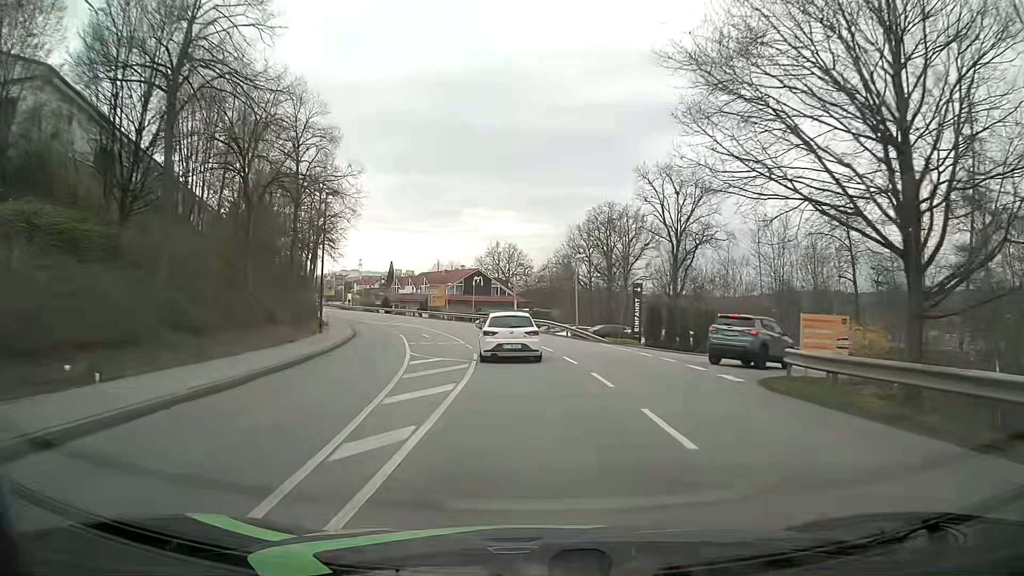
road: tertiary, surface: asphalt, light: Day
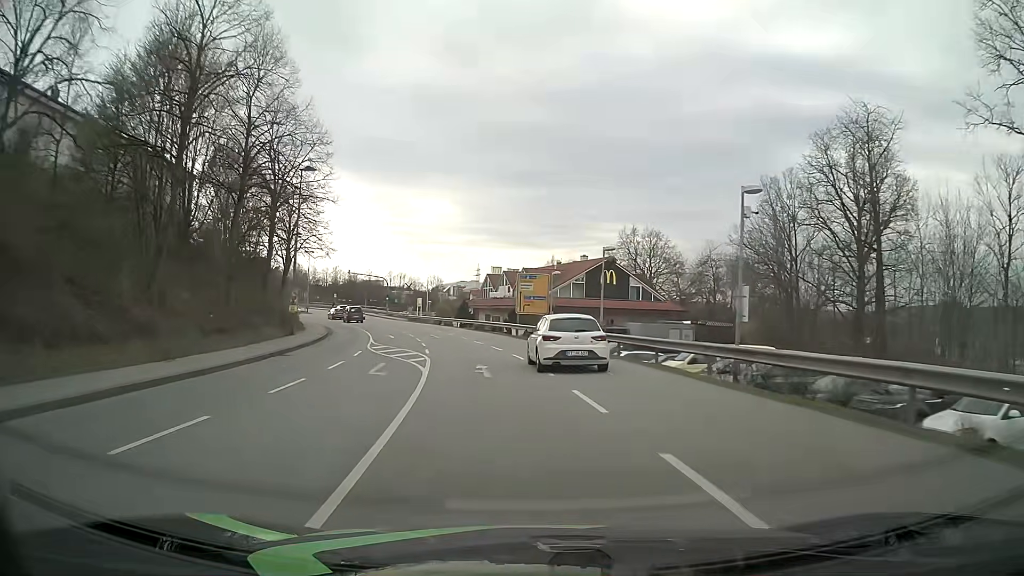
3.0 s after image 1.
(-3.3, +38.7) m; -11°
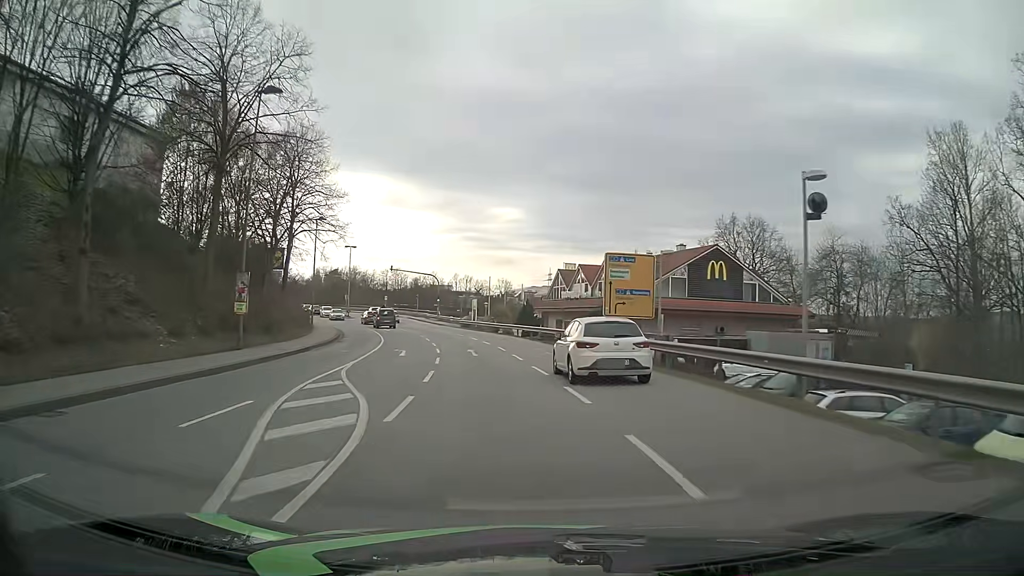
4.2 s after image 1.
(-0.8, +16.4) m; -6°
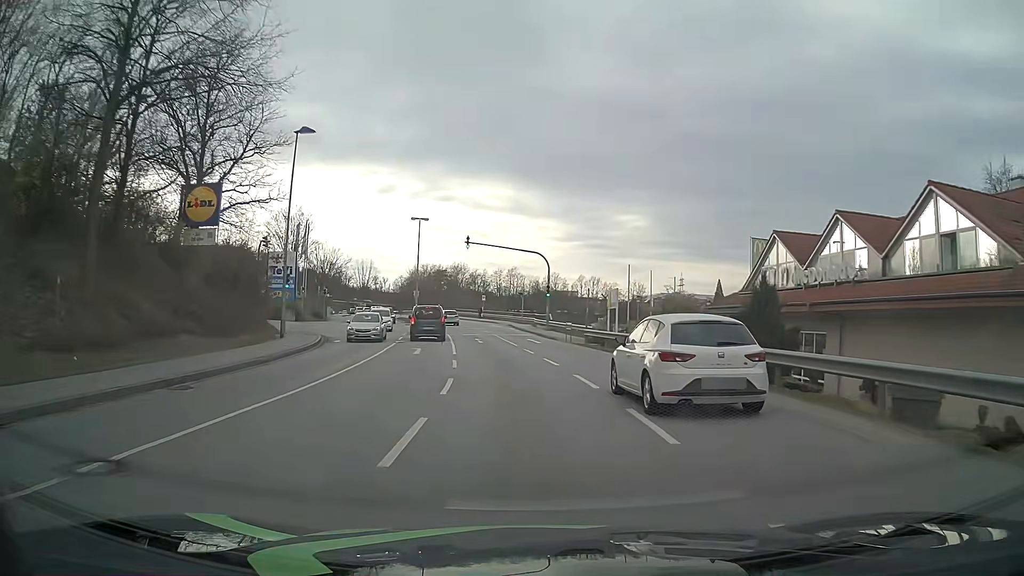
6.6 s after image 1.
(-3.1, +33.0) m; -10°
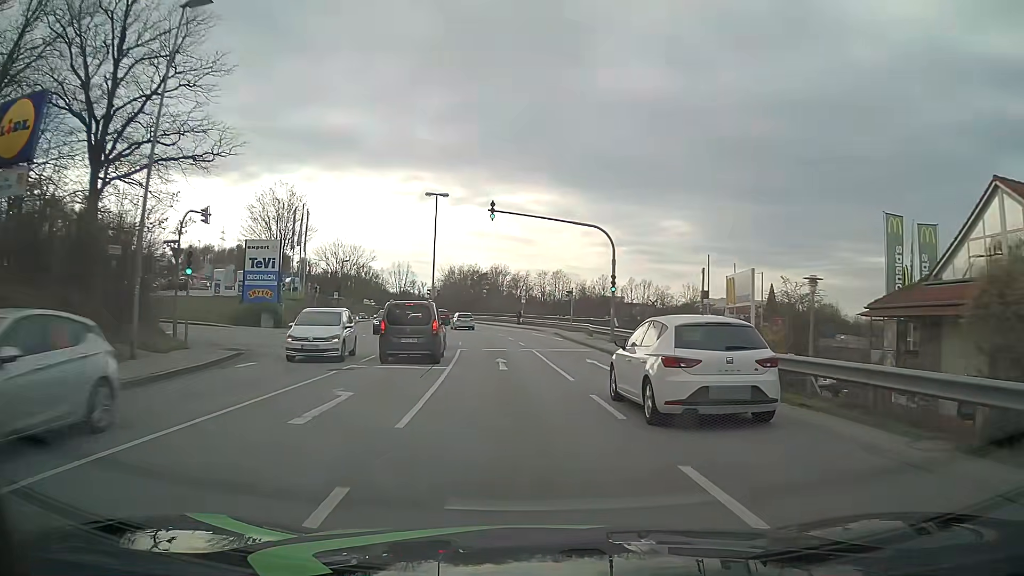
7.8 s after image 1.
(-0.6, +15.8) m; -5°
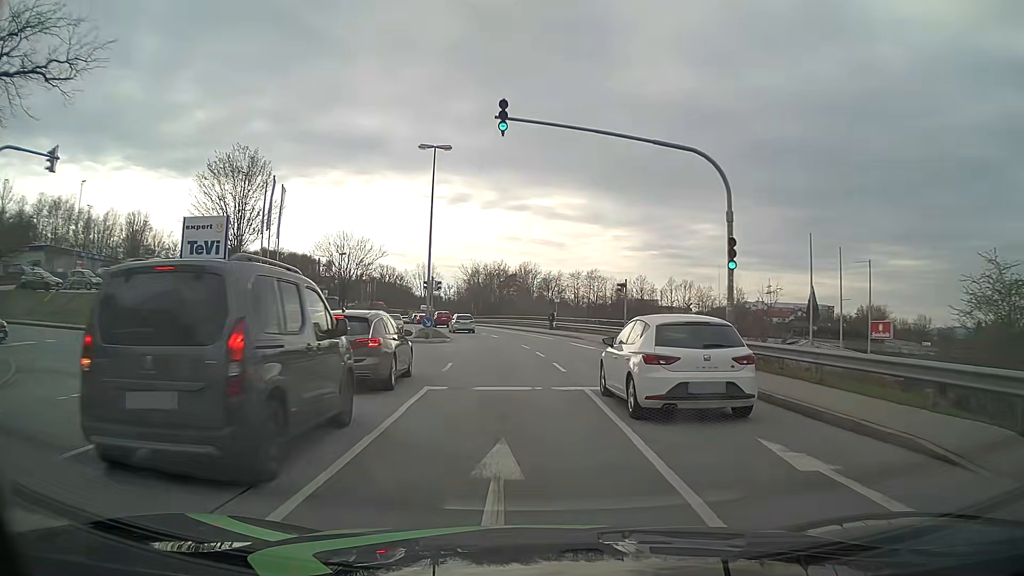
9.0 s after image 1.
(-0.2, +15.2) m; -2°
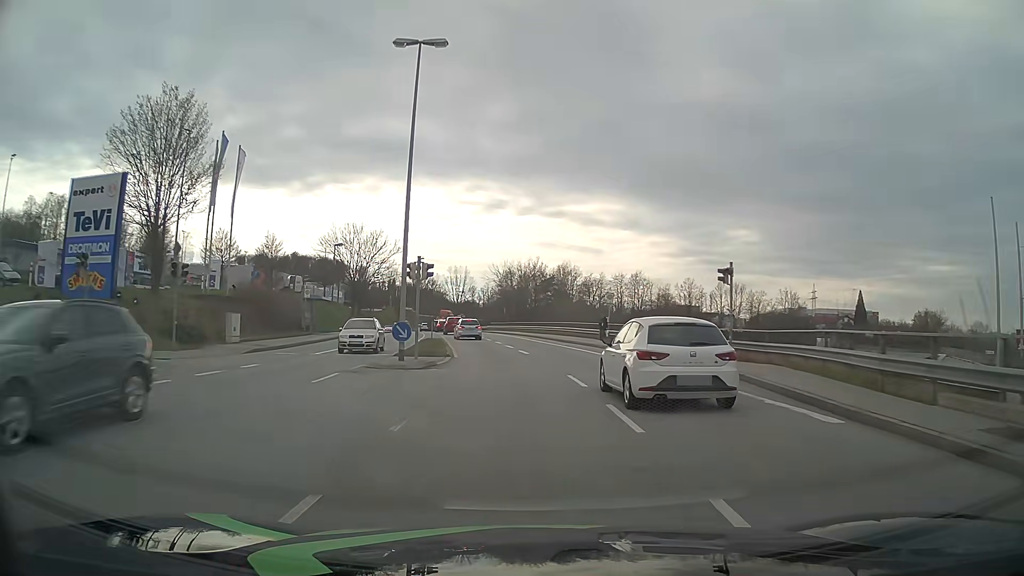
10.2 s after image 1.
(-0.4, +15.0) m; -3°
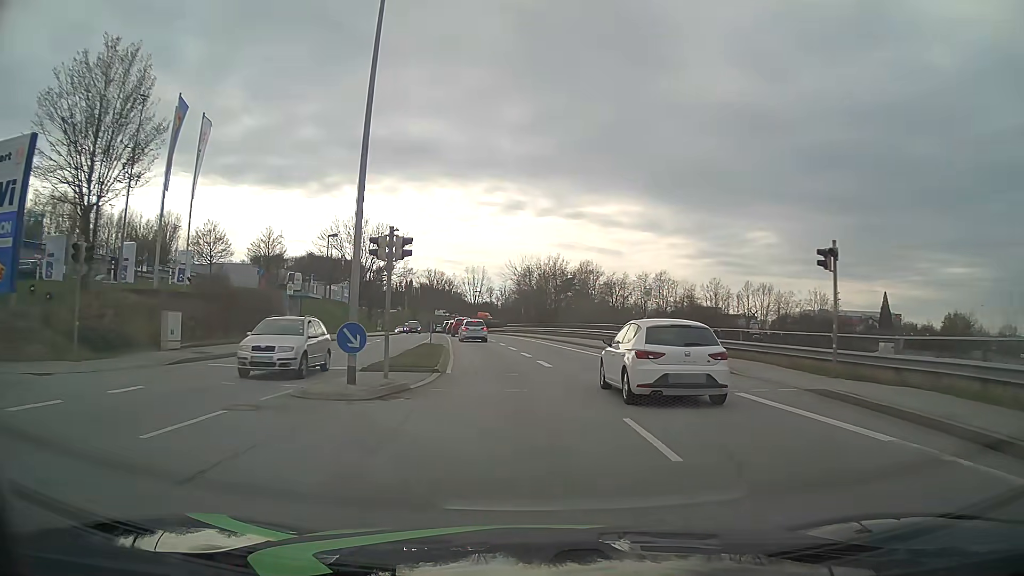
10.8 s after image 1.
(-0.1, +7.5) m; -2°
(0, +10) (-1, +20) (-2, +30) (-3, +40) (-4, +50) (-6, +60) (-8, +69) (-9, +79) (-11, +89) (-13, +99) m
